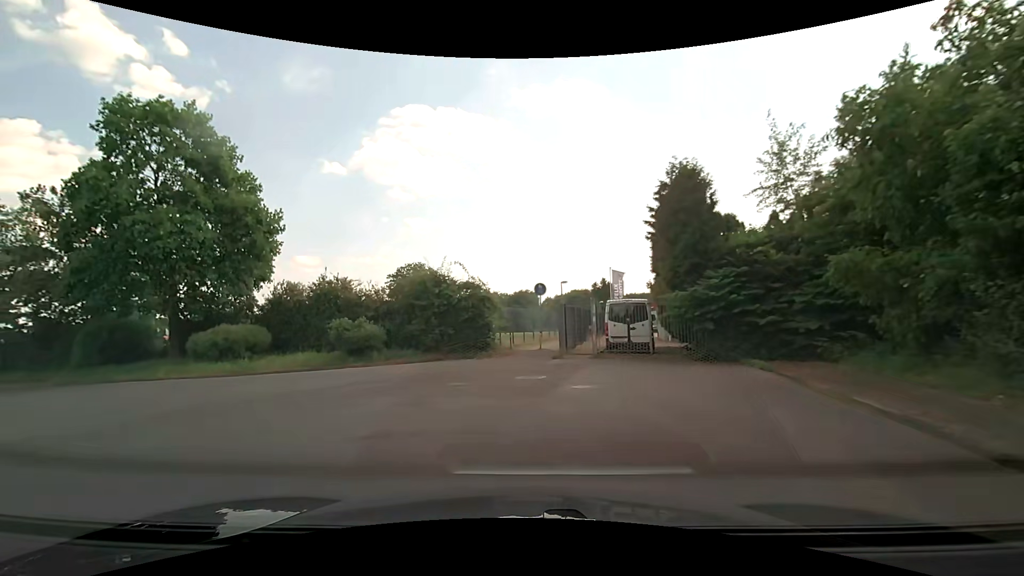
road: residential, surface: paved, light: Day
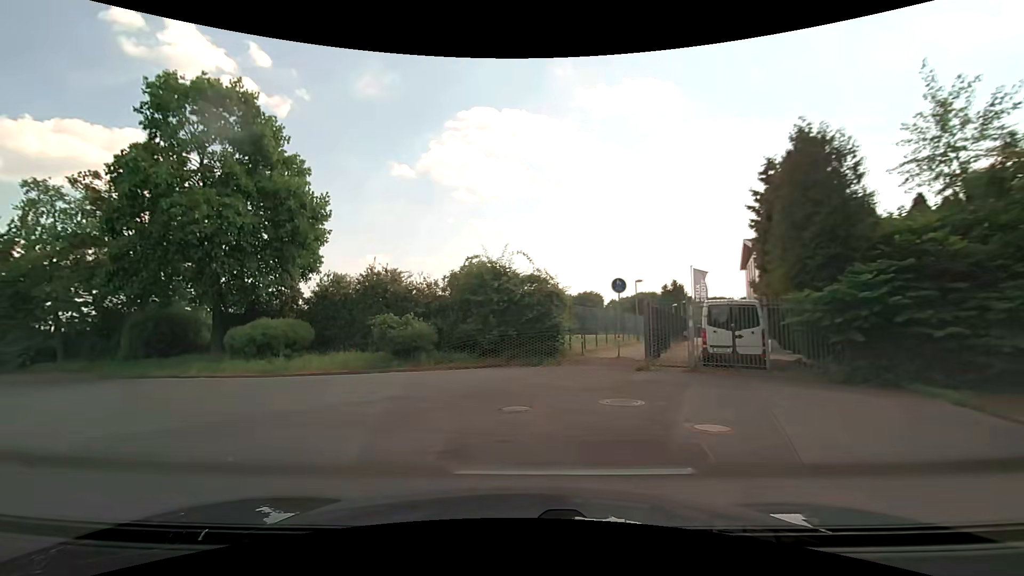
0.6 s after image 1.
(-0.3, +3.4) m; -9°
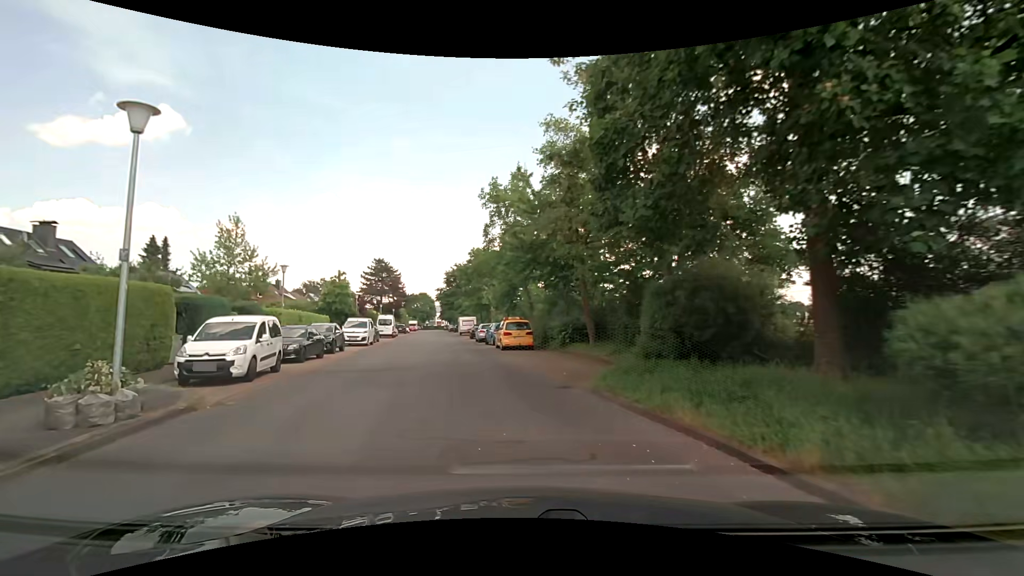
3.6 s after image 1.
(-7.4, +14.0) m; -57°
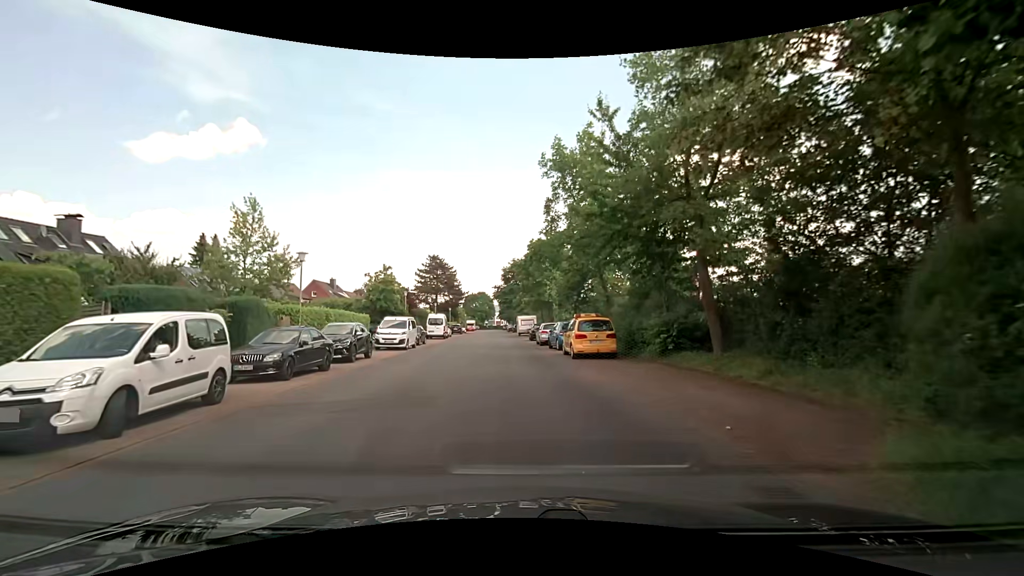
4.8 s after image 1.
(-0.5, +7.0) m; -6°
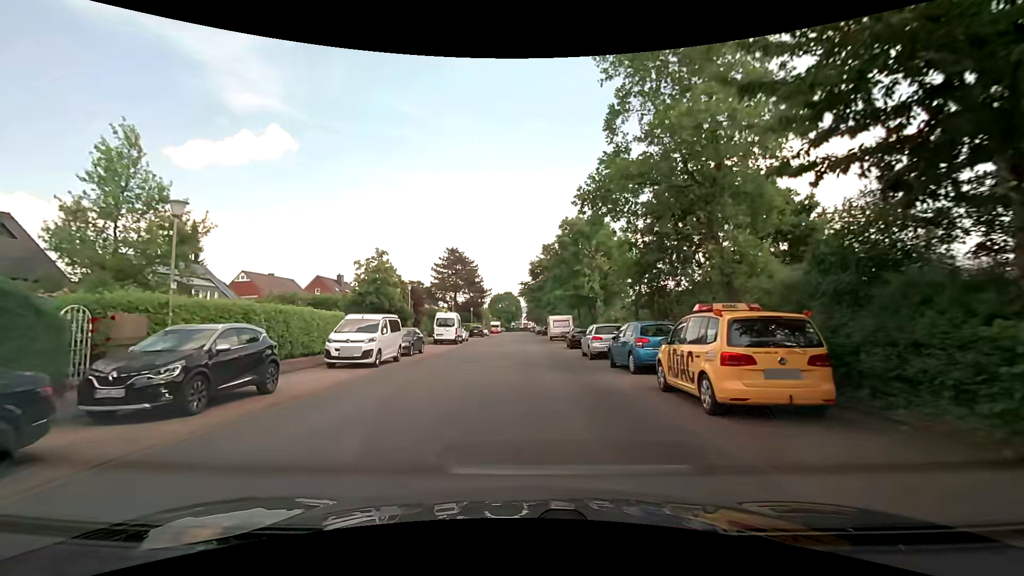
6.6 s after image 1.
(-0.5, +11.7) m; -4°
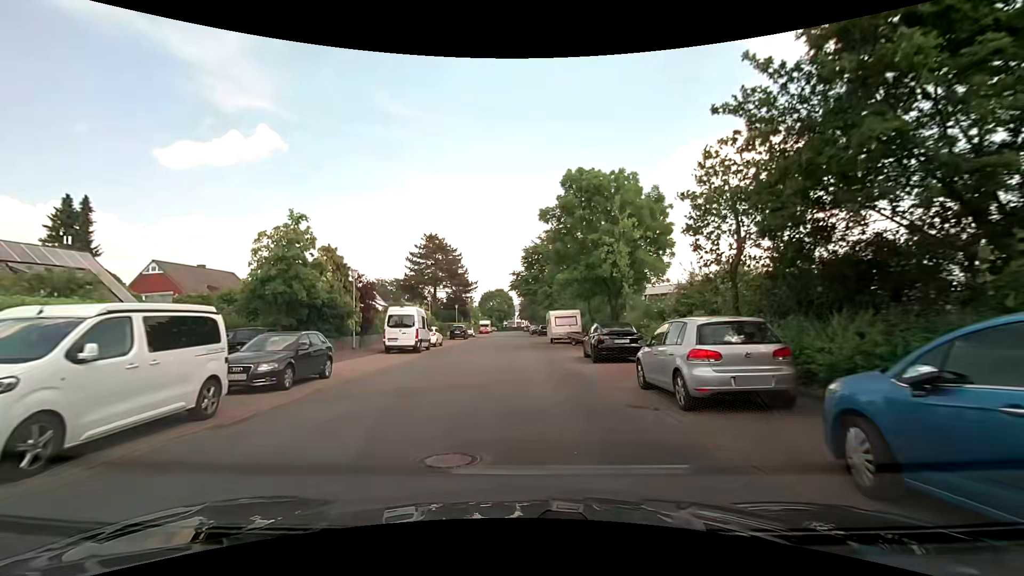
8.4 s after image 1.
(+0.2, +12.9) m; +1°
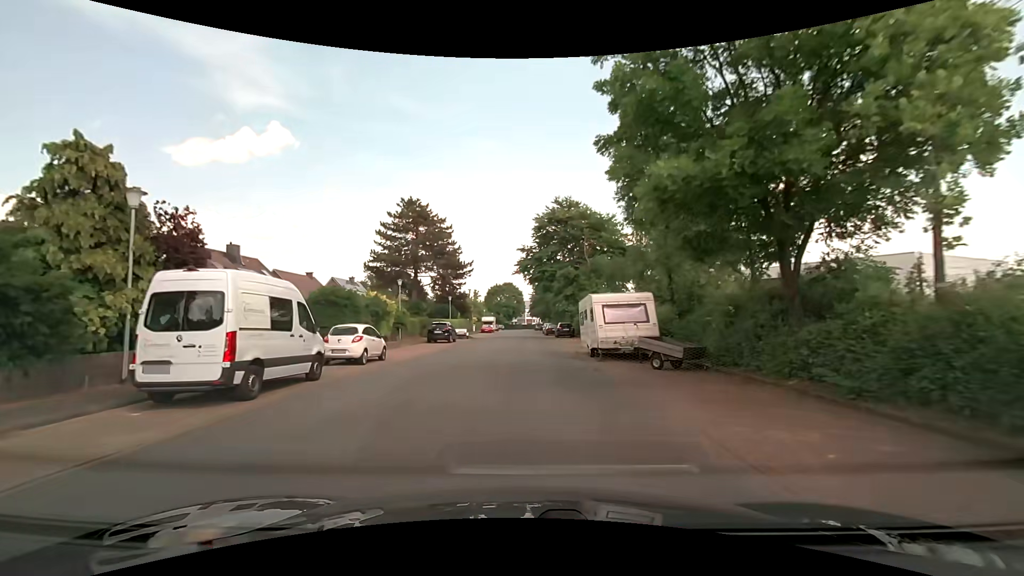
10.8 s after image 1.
(-0.1, +18.9) m; -1°
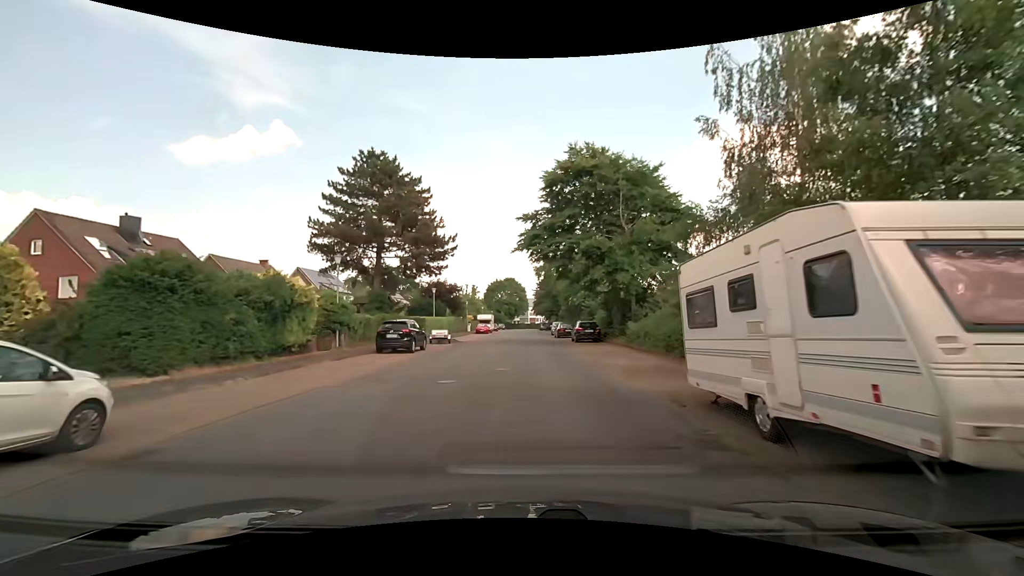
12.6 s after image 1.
(-0.1, +14.5) m; 0°
